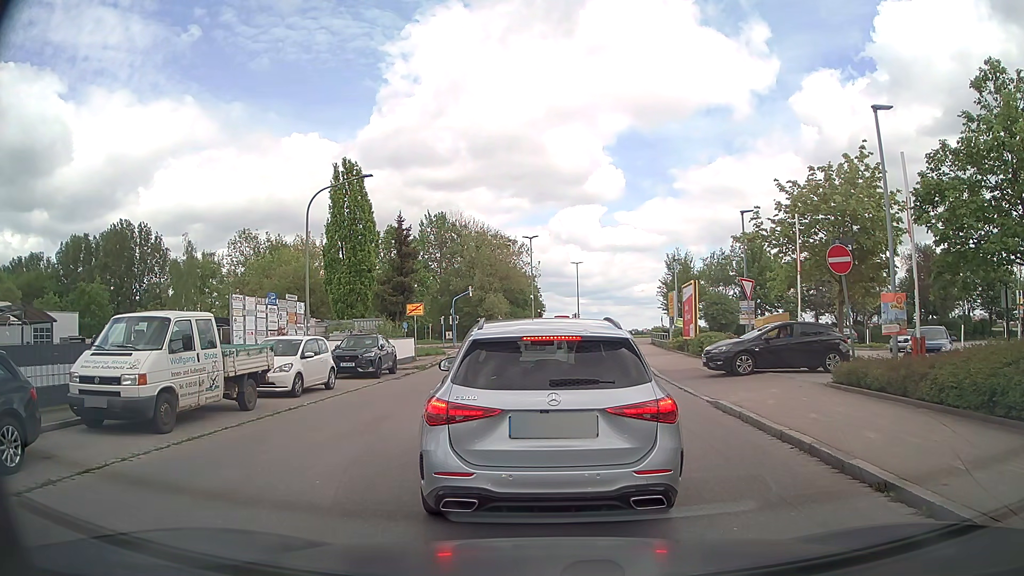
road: residential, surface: asphalt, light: Day
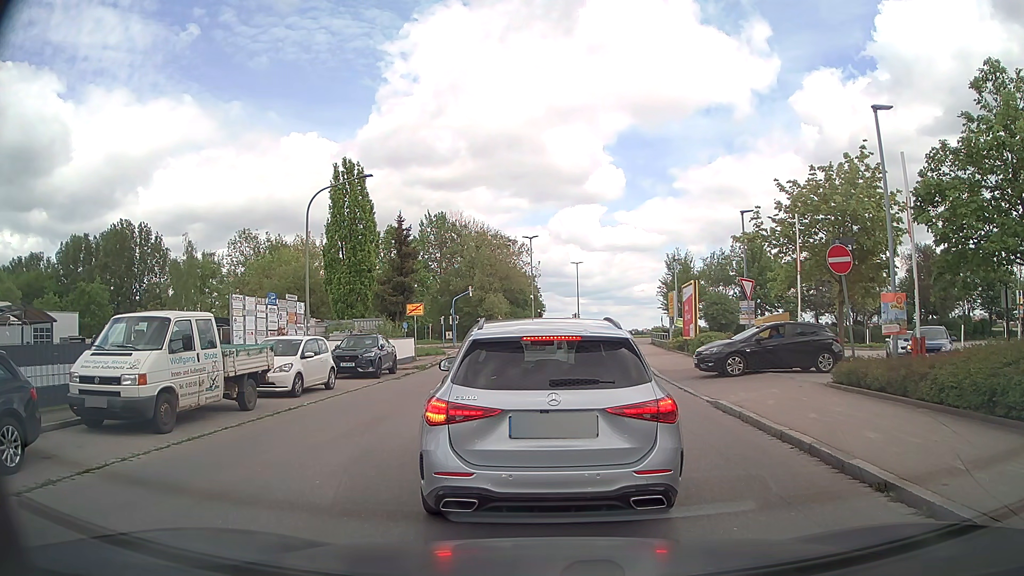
(0.0, 0.0) m; 0°
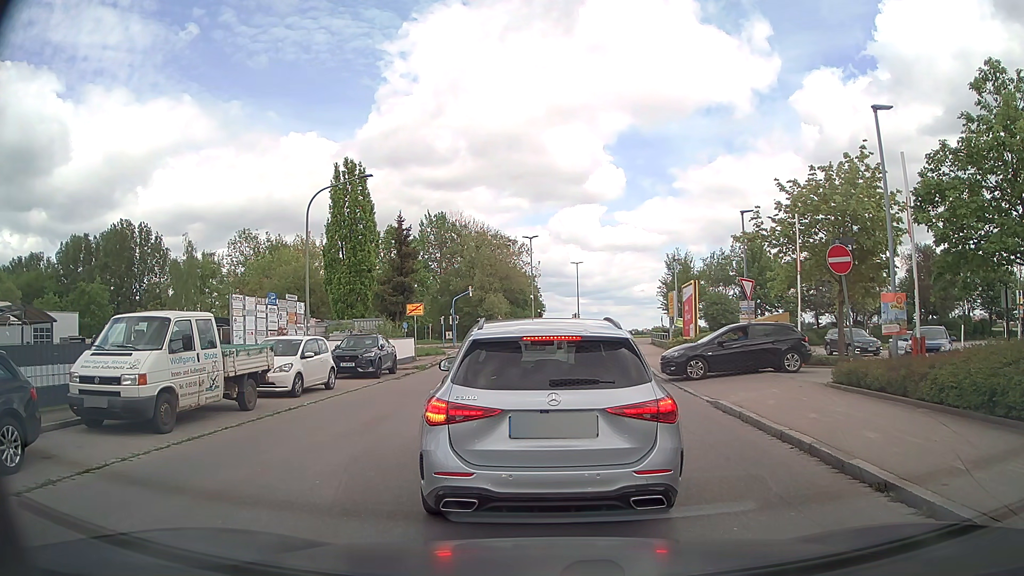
(0.0, 0.0) m; 0°
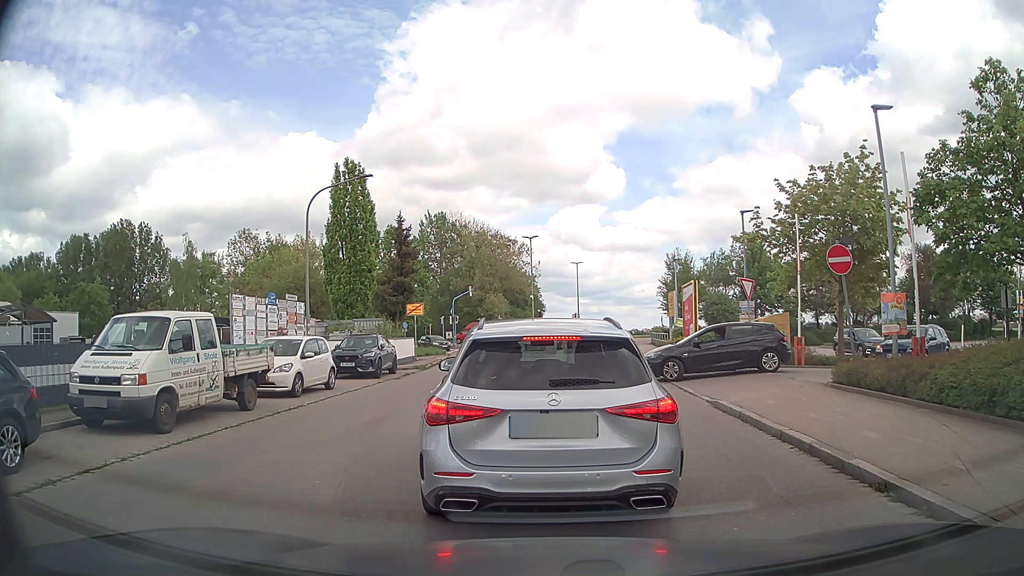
(0.0, 0.0) m; 0°
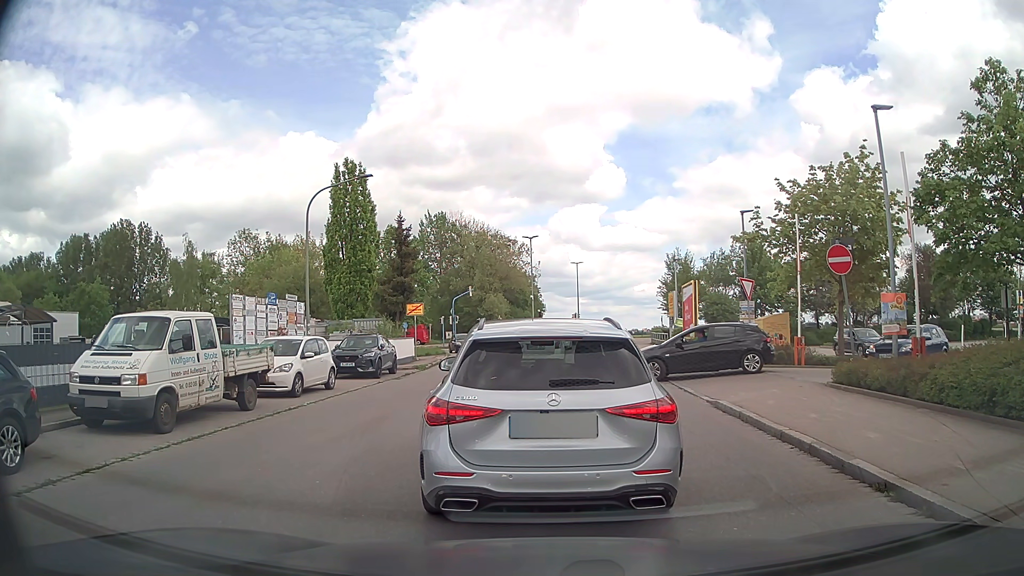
(0.0, 0.0) m; 0°
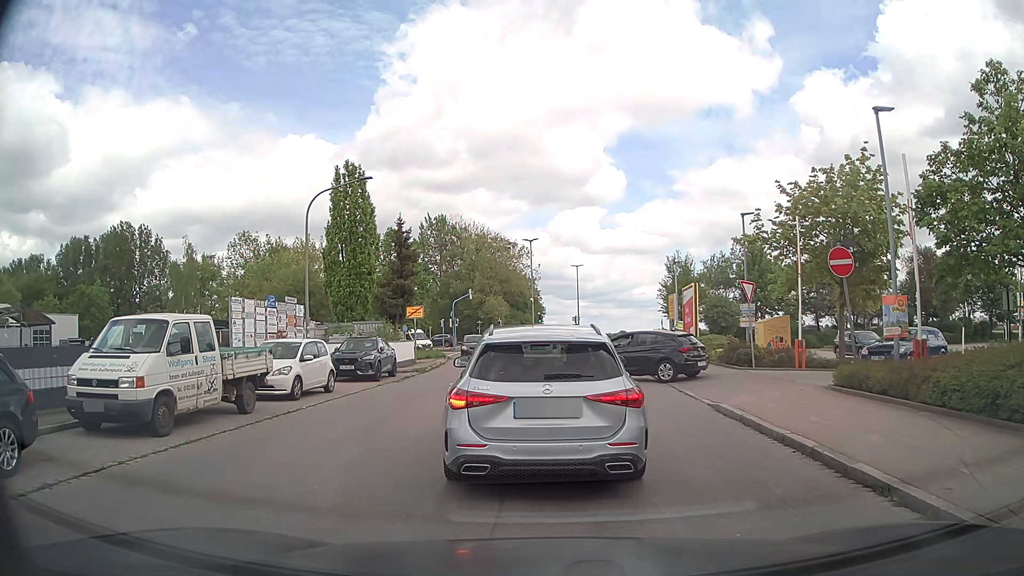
(0.0, +0.1) m; 0°
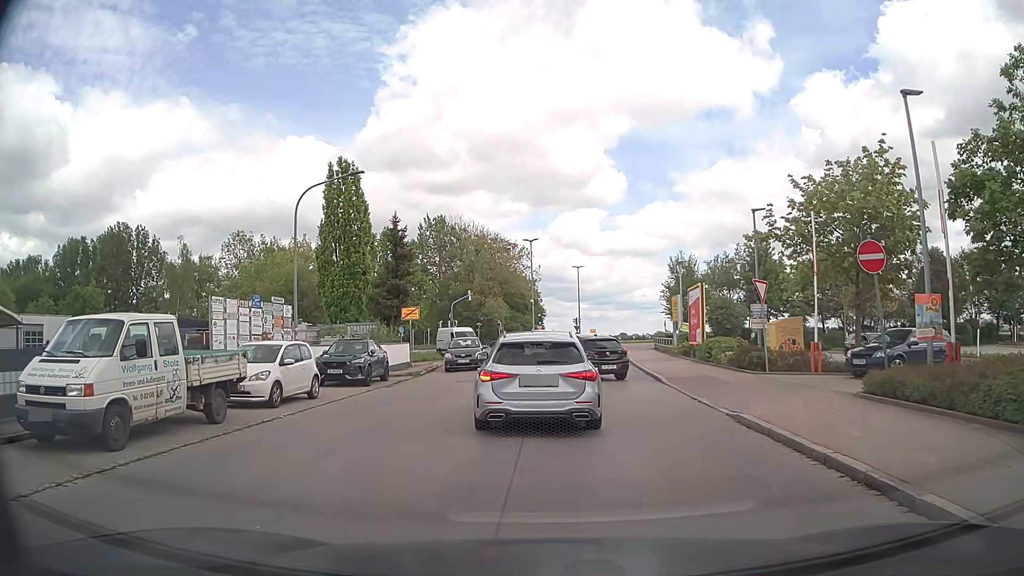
(0.0, +1.5) m; -1°
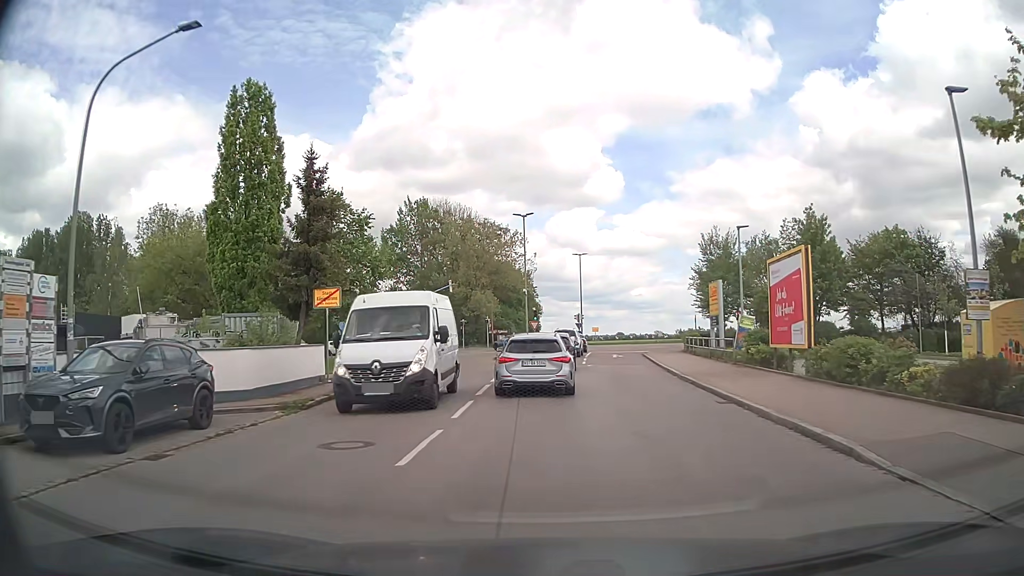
(+0.1, +14.1) m; +1°
(0, +10) (0, +20) (0, +30) (+1, +40) (+1, +50) (+1, +60) (-5, +68) (-14, +71) (-24, +72) (-34, +73) m
